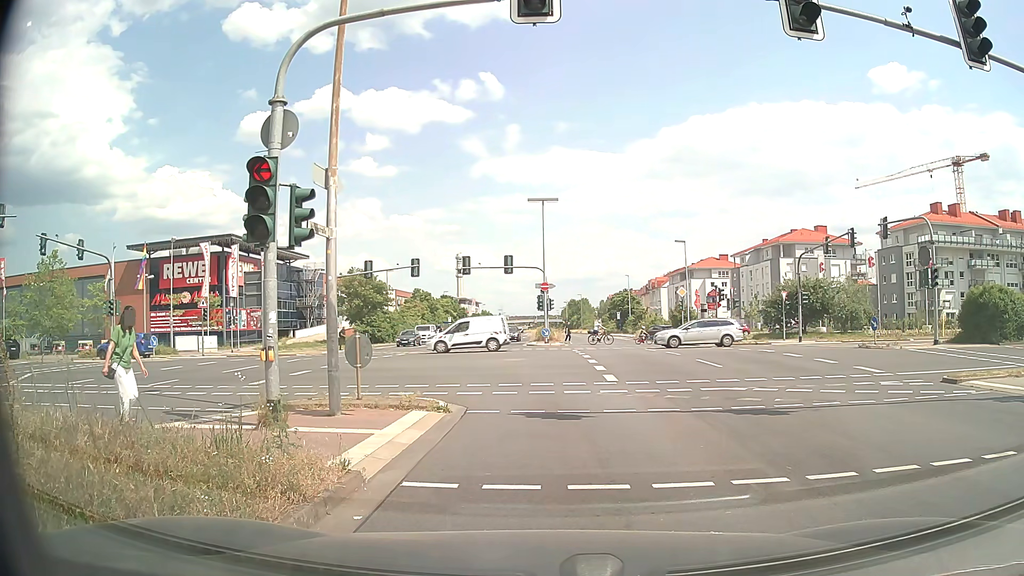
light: Day
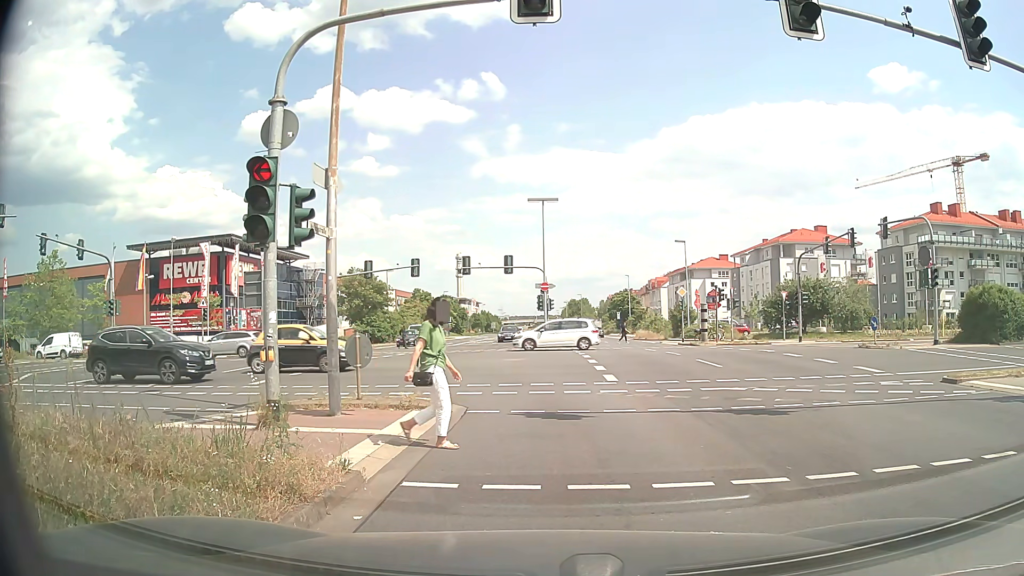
(0.0, 0.0) m; 0°
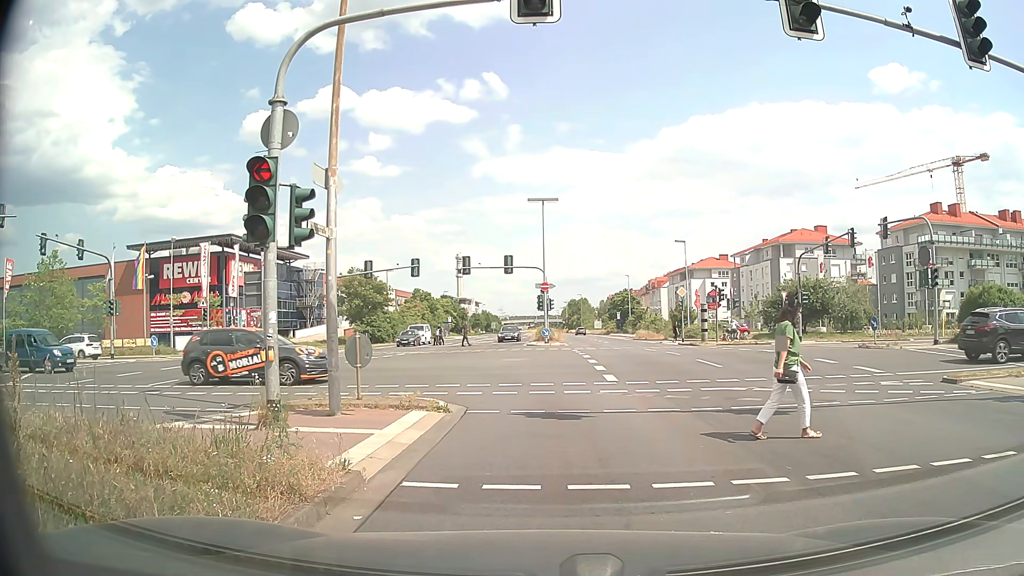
(0.0, 0.0) m; 0°
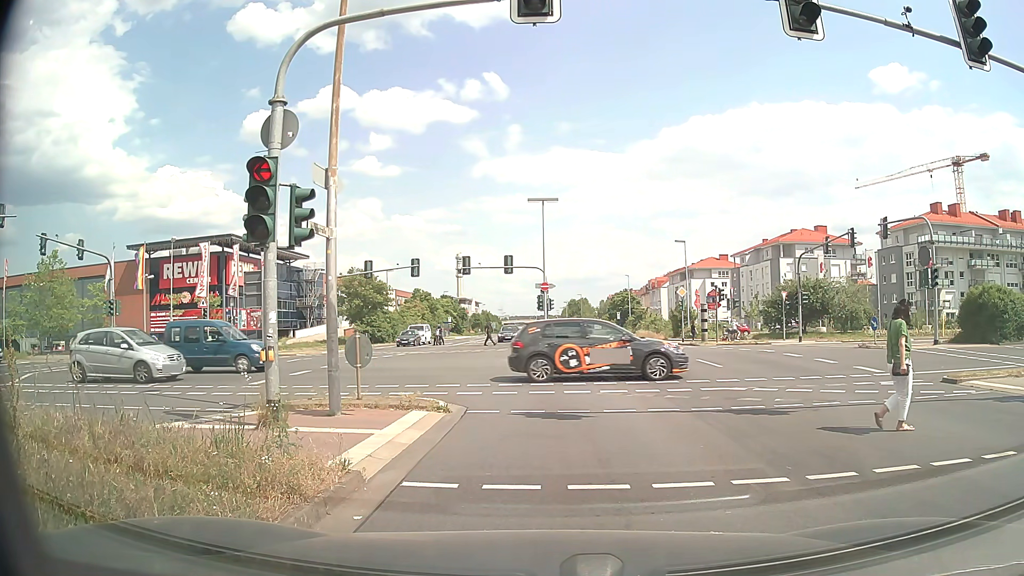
(0.0, 0.0) m; 0°
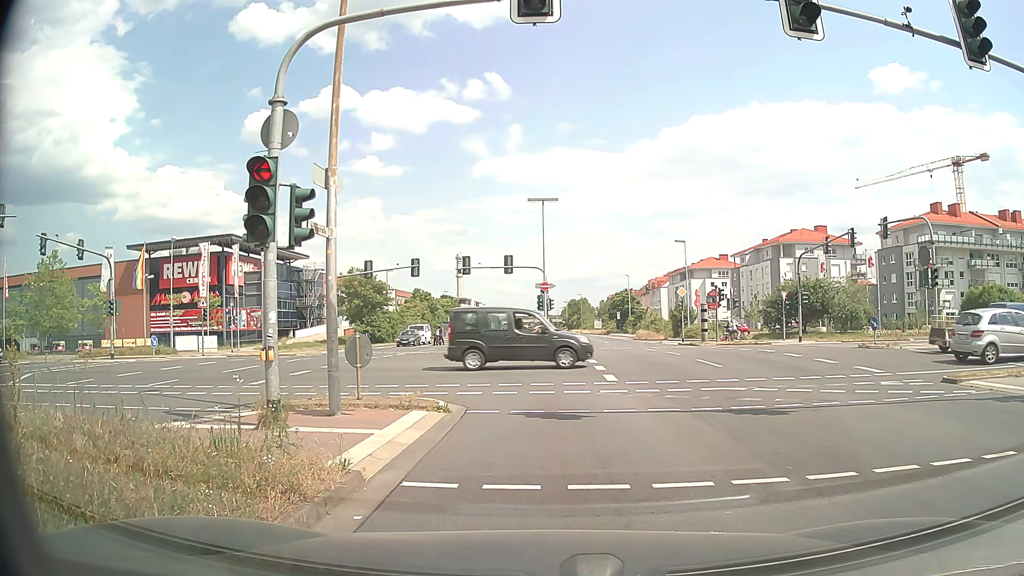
(0.0, 0.0) m; 0°
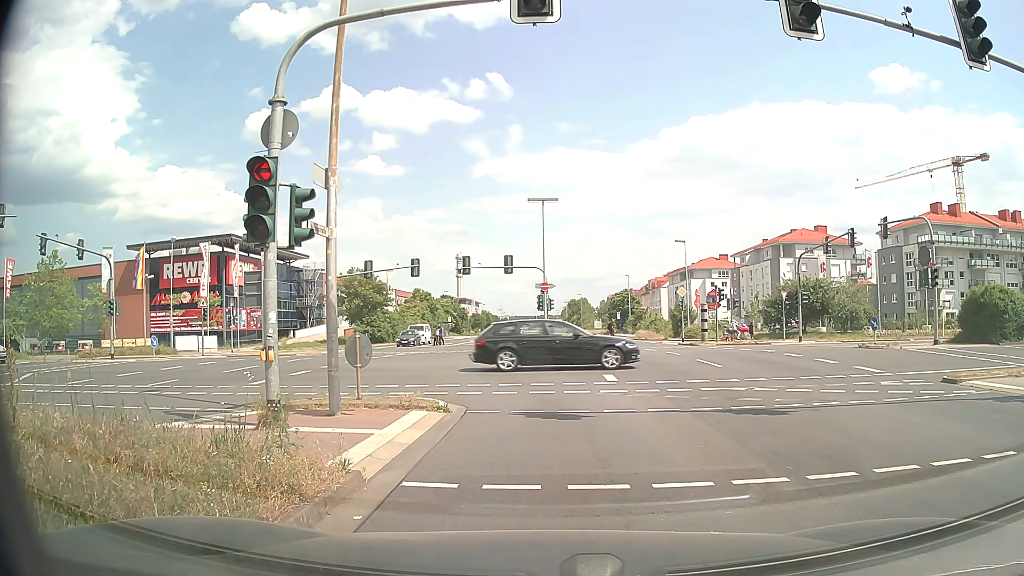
(0.0, 0.0) m; 0°
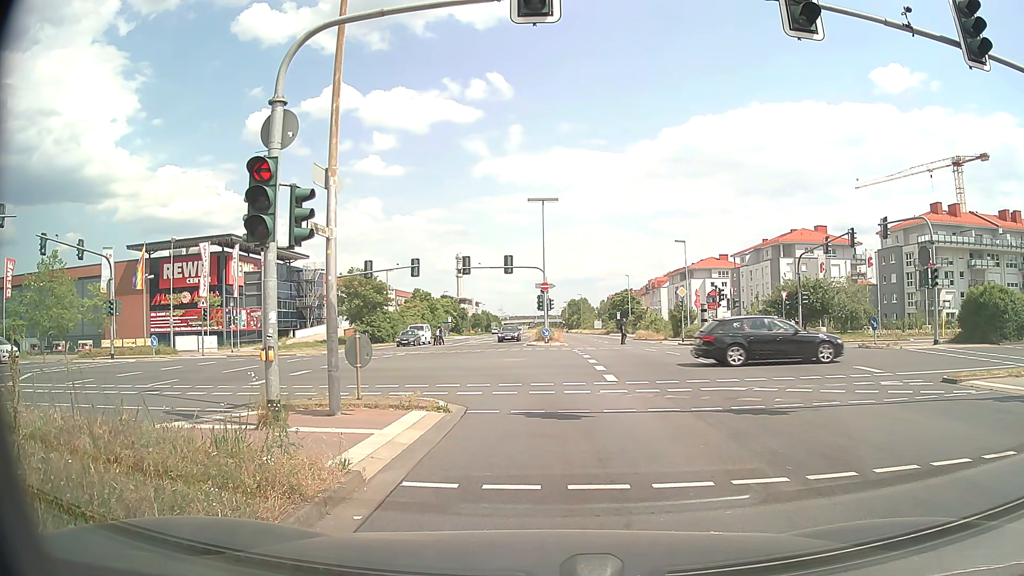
(0.0, 0.0) m; 0°
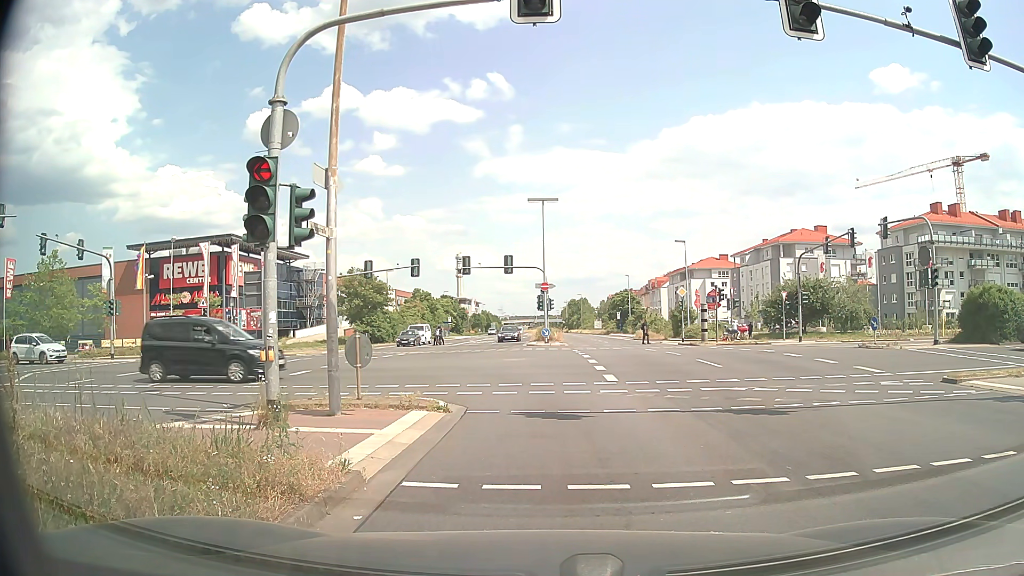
(0.0, 0.0) m; 0°
(0, +10) (-2, +20) (-8, +28) (-16, +33) (-26, +35) (-36, +35) (-46, +34) (-55, +33) (-65, +32) (-75, +31) m
